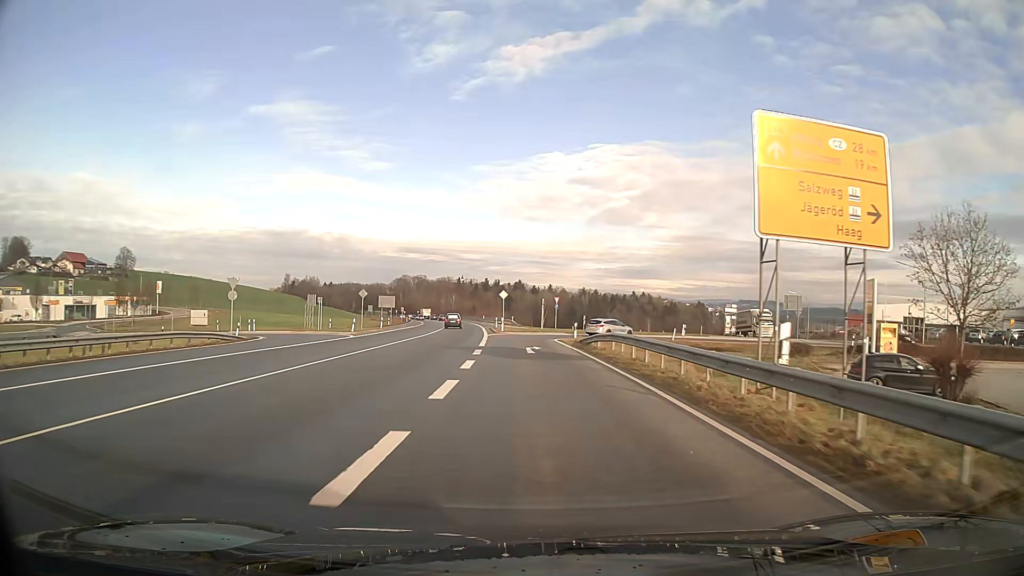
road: primary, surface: asphalt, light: Day
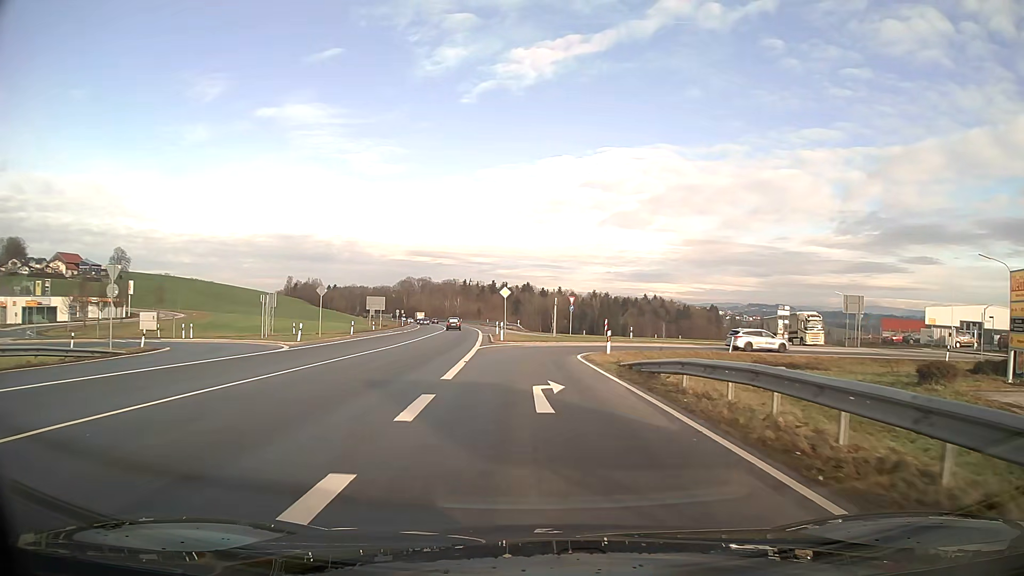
(-0.1, +13.7) m; -1°
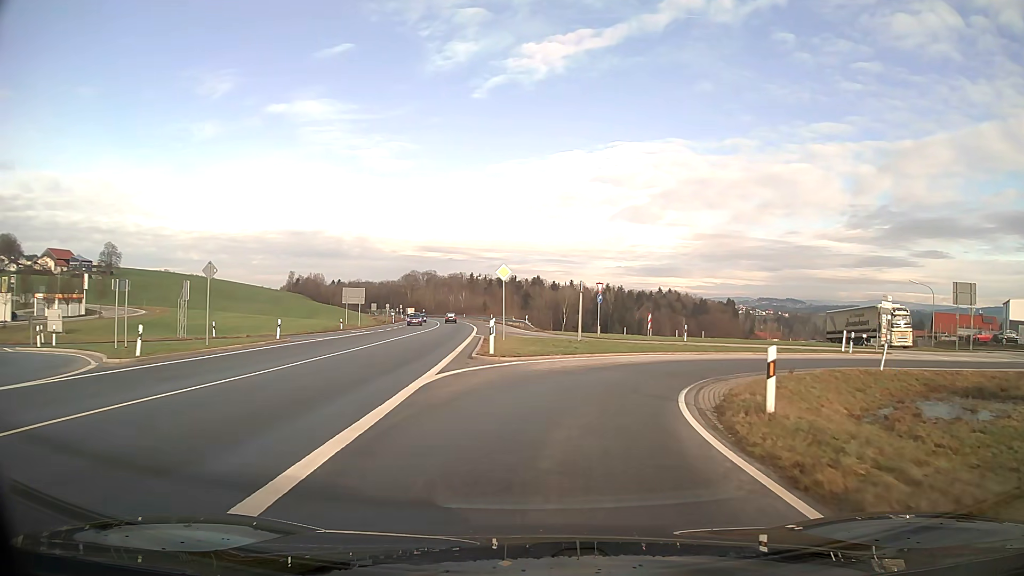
(-0.1, +17.5) m; 0°
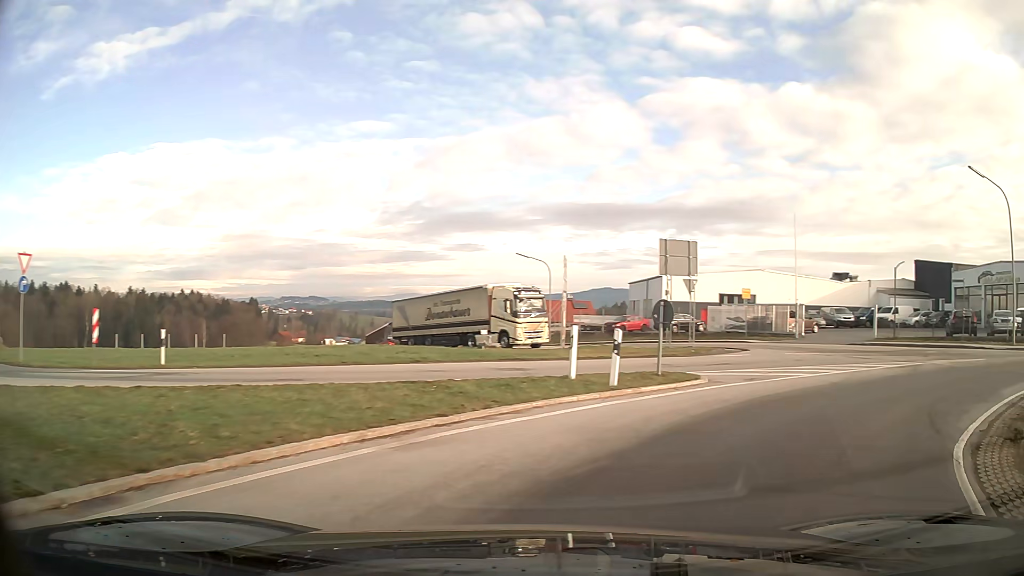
(+6.6, +21.4) m; +46°
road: primary_link
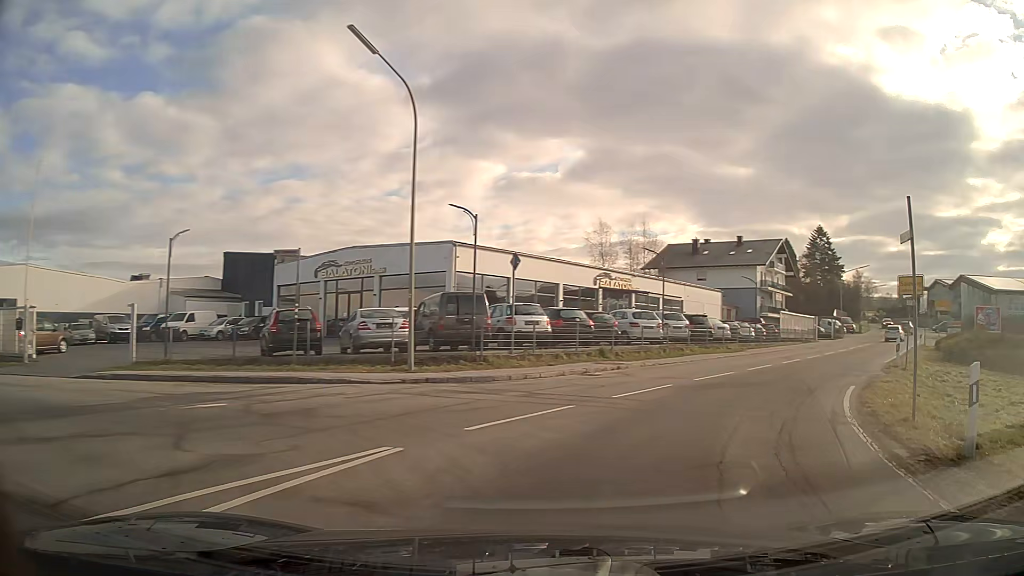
(+8.9, +14.9) m; +57°
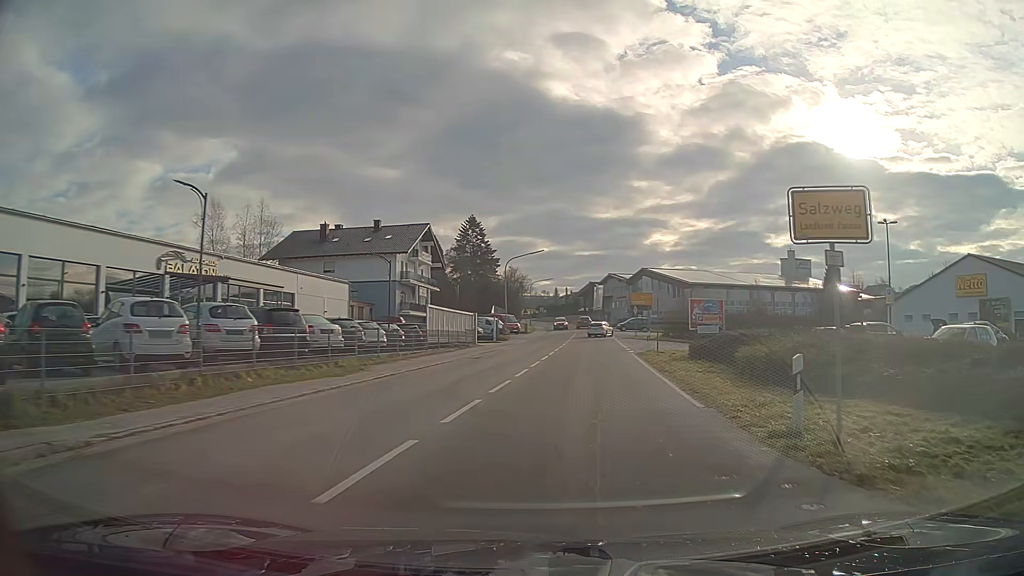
(+4.3, +15.2) m; +27°
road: tertiary
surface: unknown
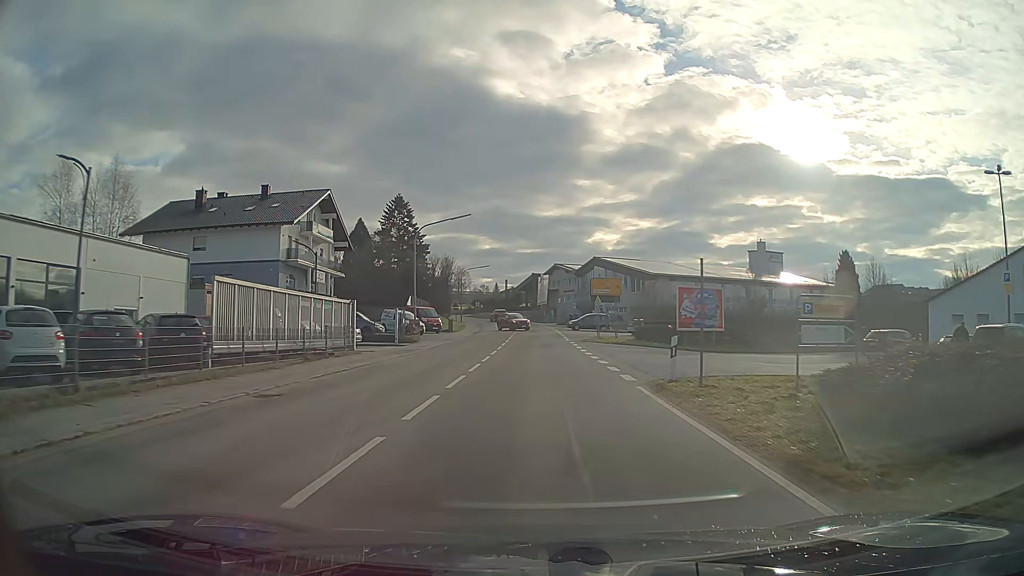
(+0.7, +18.4) m; +3°
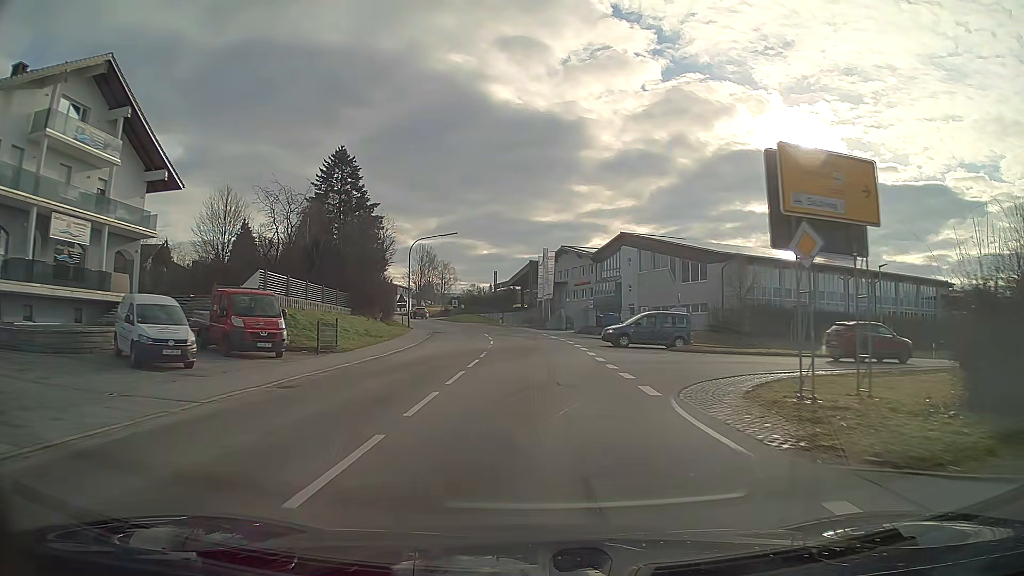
(+0.2, +36.6) m; 0°
(0, +10) (0, +20) (-1, +30) (-1, +40) (-3, +50) (-5, +60) (-8, +69) (-11, +79) (-14, +88) (-18, +98) m
